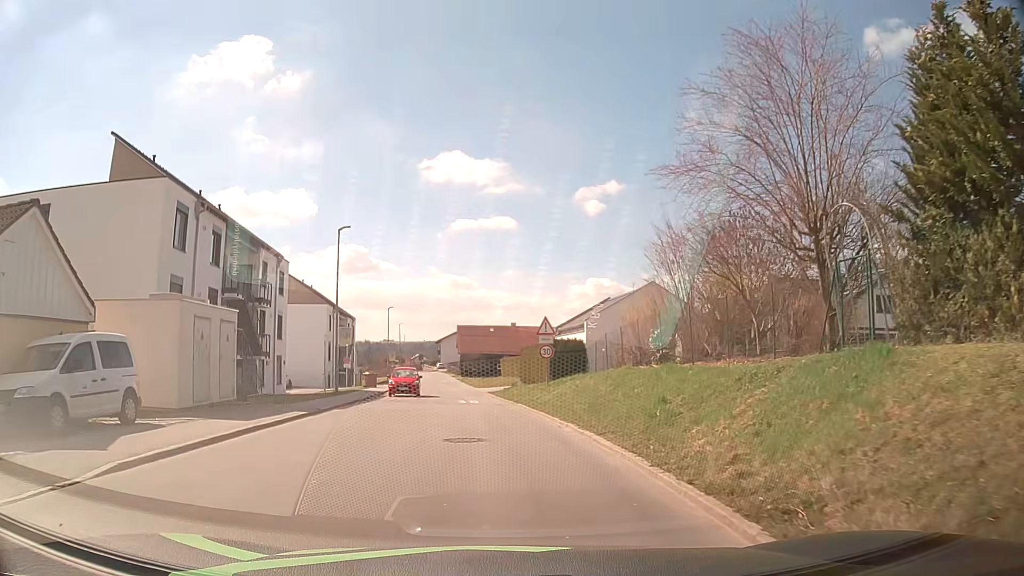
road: tertiary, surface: asphalt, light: Day
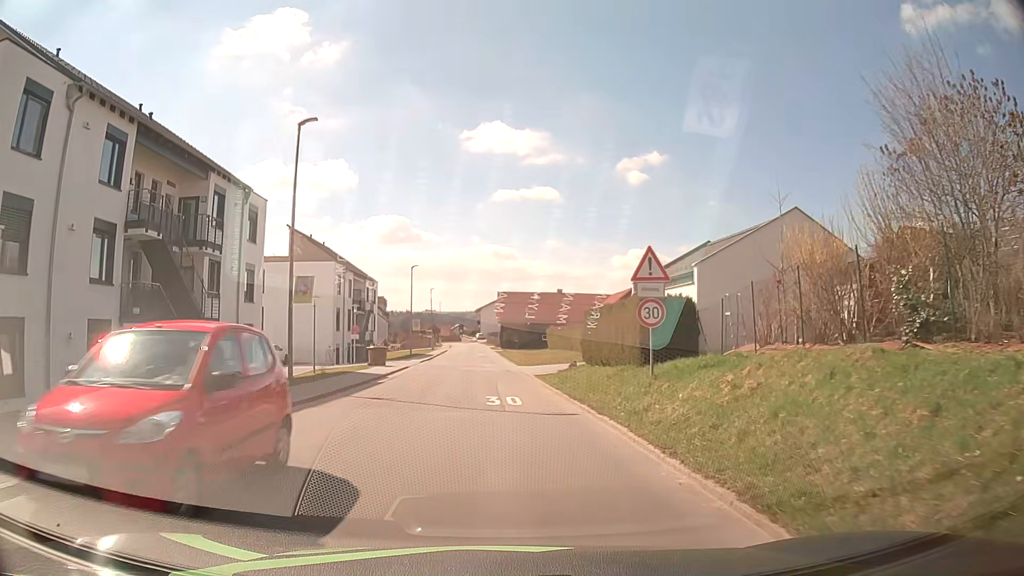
(-0.3, +12.7) m; -3°
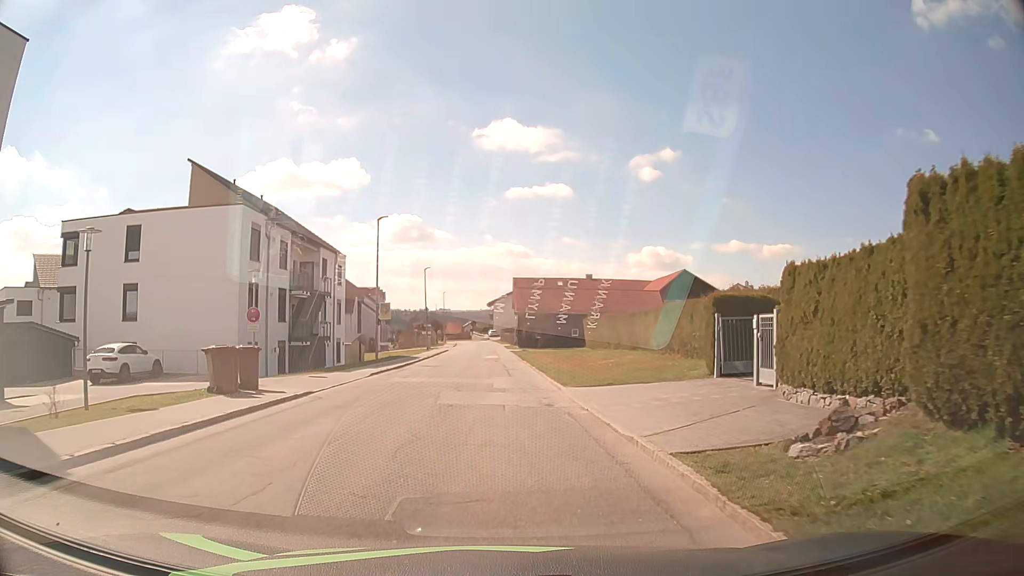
(-0.3, +22.4) m; -1°
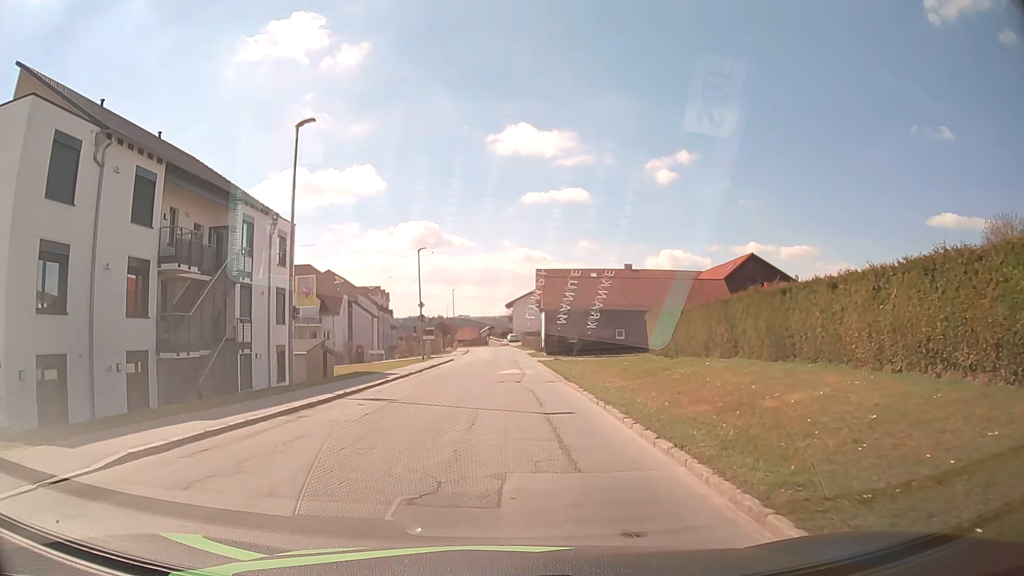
(-0.2, +18.0) m; -2°
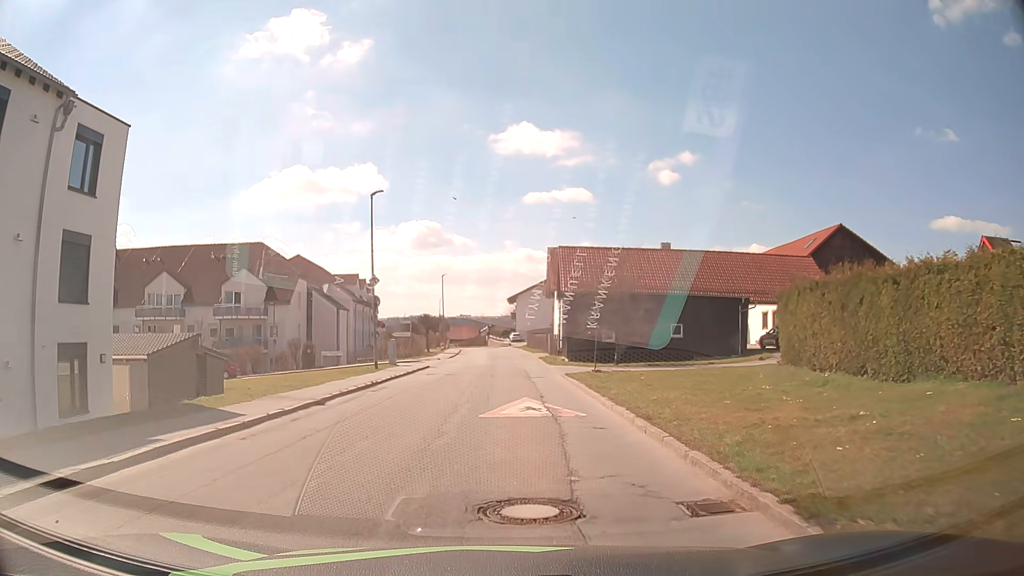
(+0.2, +18.6) m; 0°
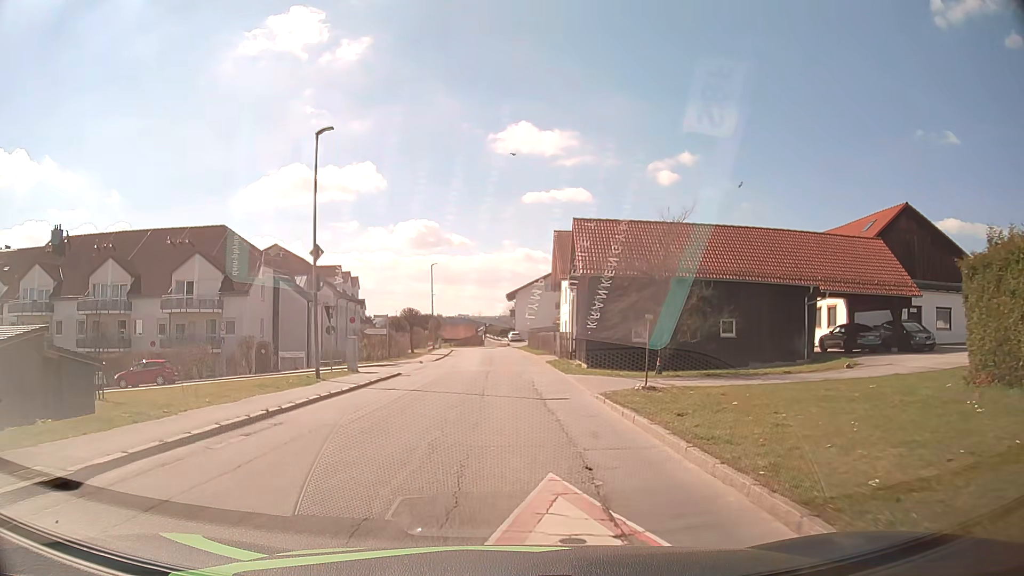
(0.0, +9.5) m; 0°
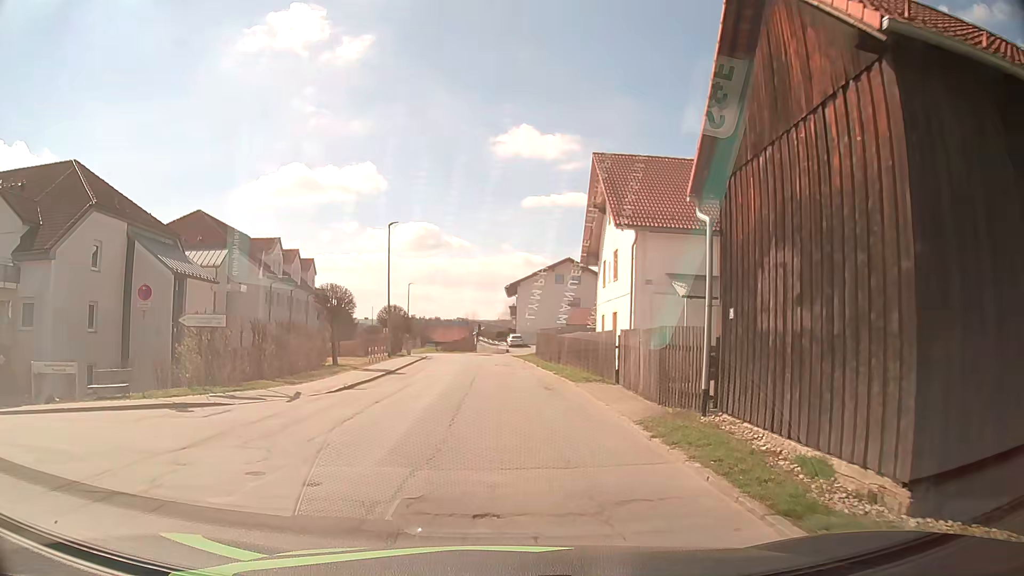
(0.0, +23.8) m; -1°
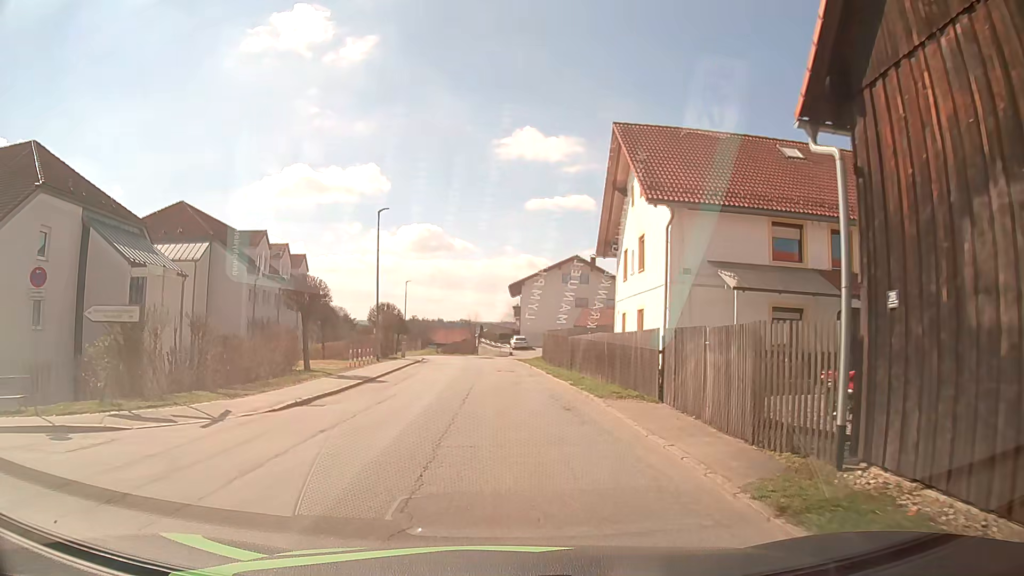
(0.0, +4.7) m; +1°
(0, +10) (-1, +20) (-1, +30) (-2, +40) (-2, +50) (-3, +60) (-4, +70) (-6, +80) (-9, +89) (-12, +99) m
